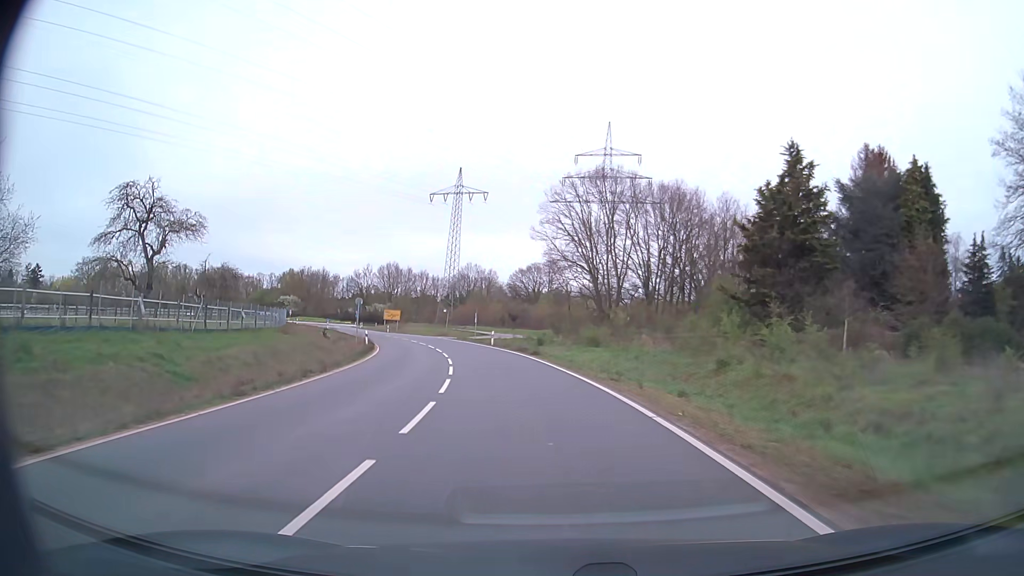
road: secondary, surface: asphalt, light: Day
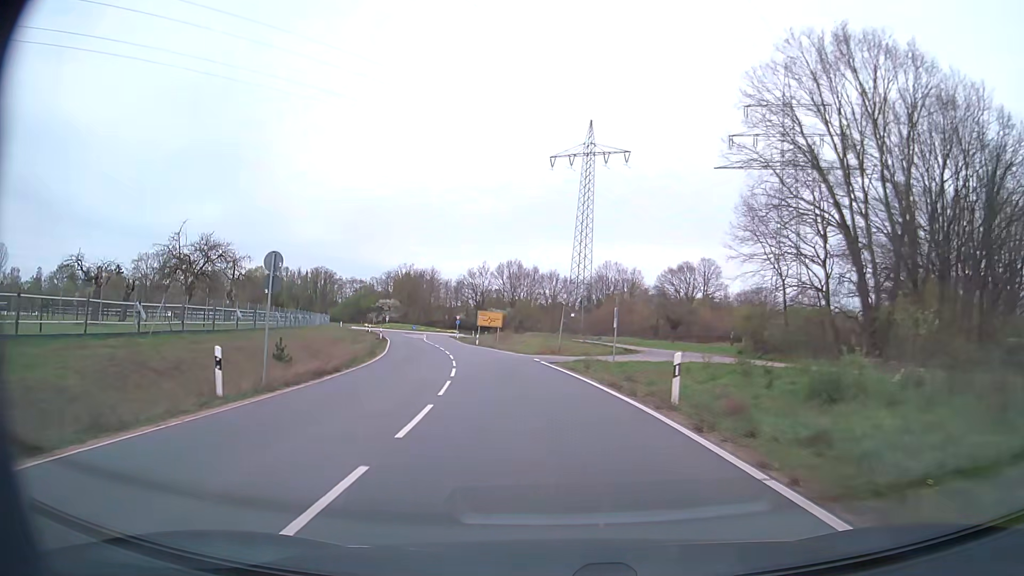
(-3.7, +35.3) m; -12°
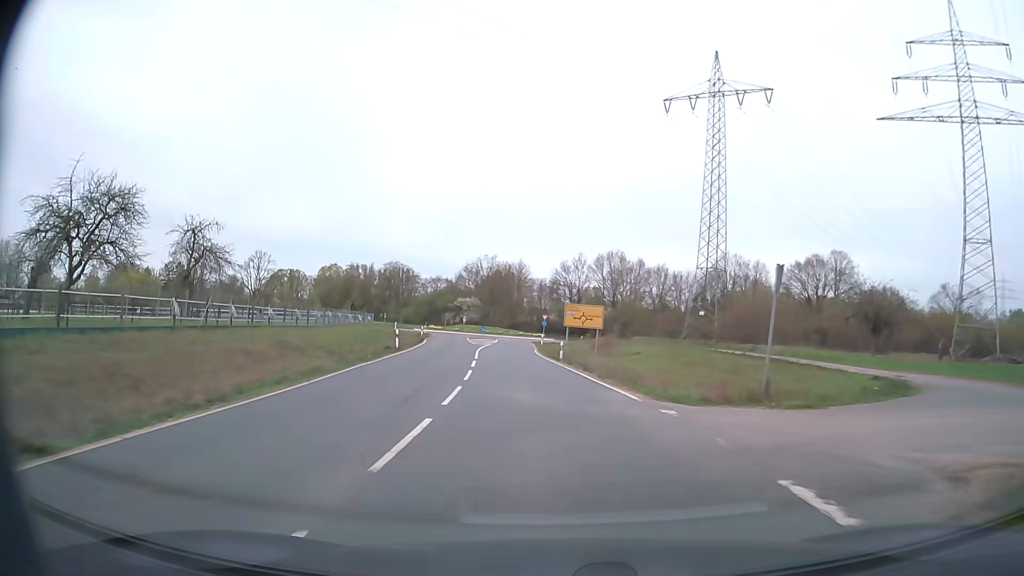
(-1.8, +25.7) m; -8°
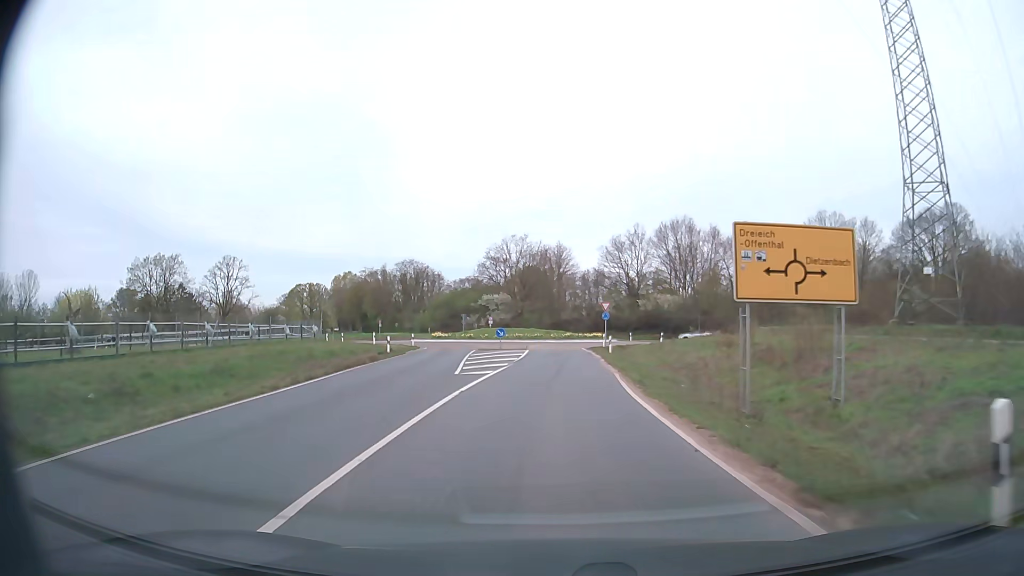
(-1.8, +33.1) m; -3°
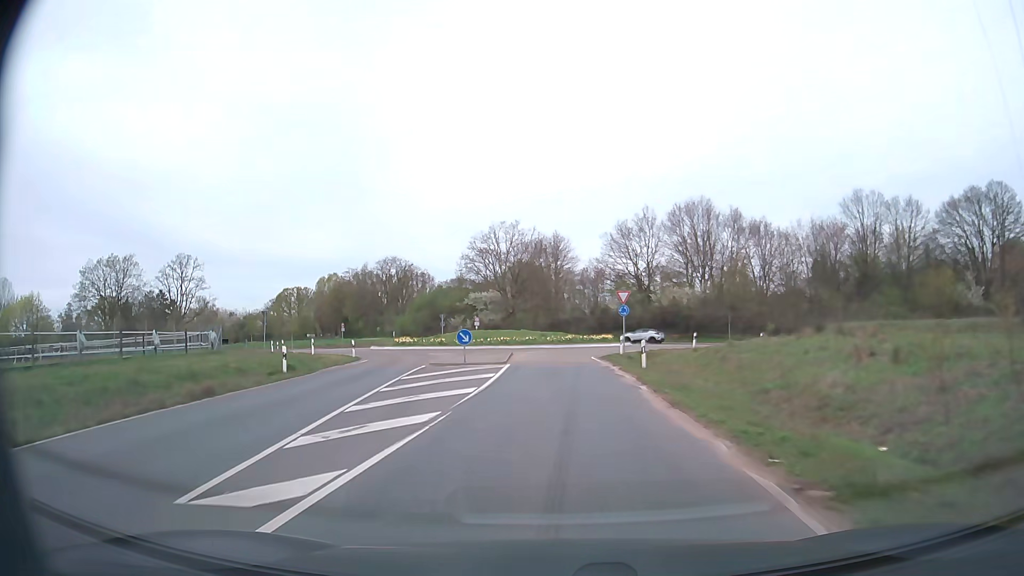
(0.0, +15.4) m; 0°
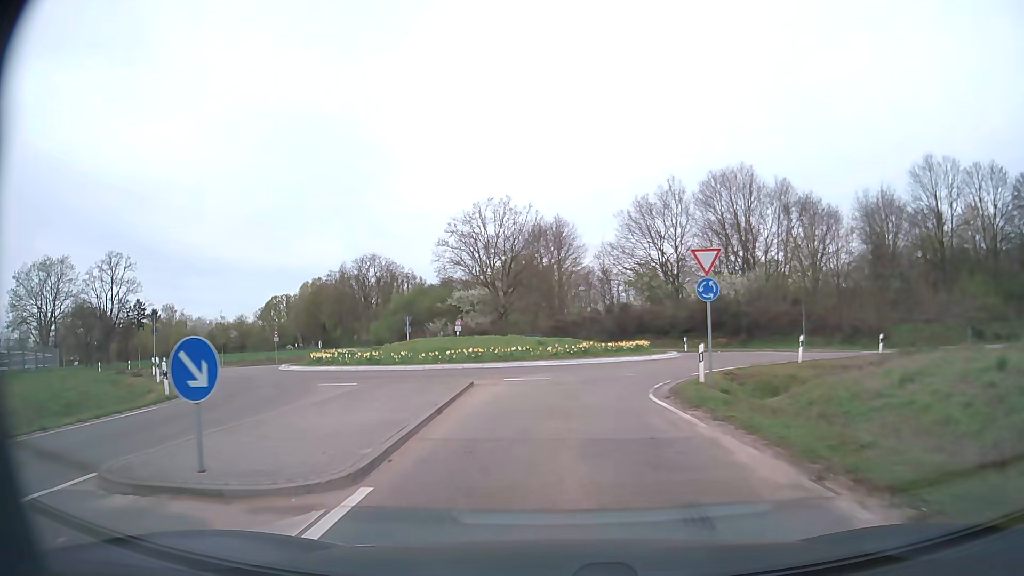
(-0.1, +19.6) m; 0°
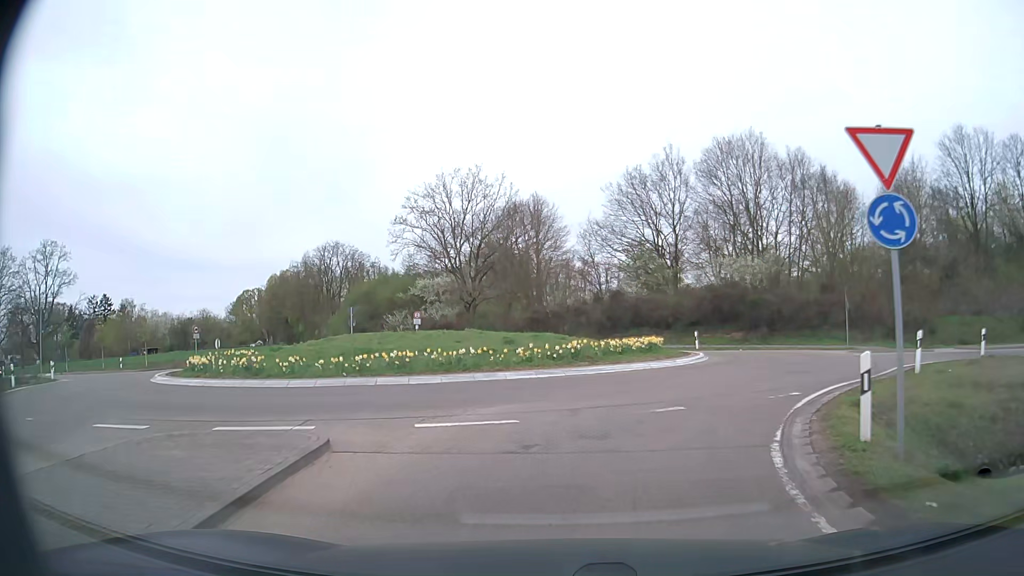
(+0.1, +10.5) m; +1°
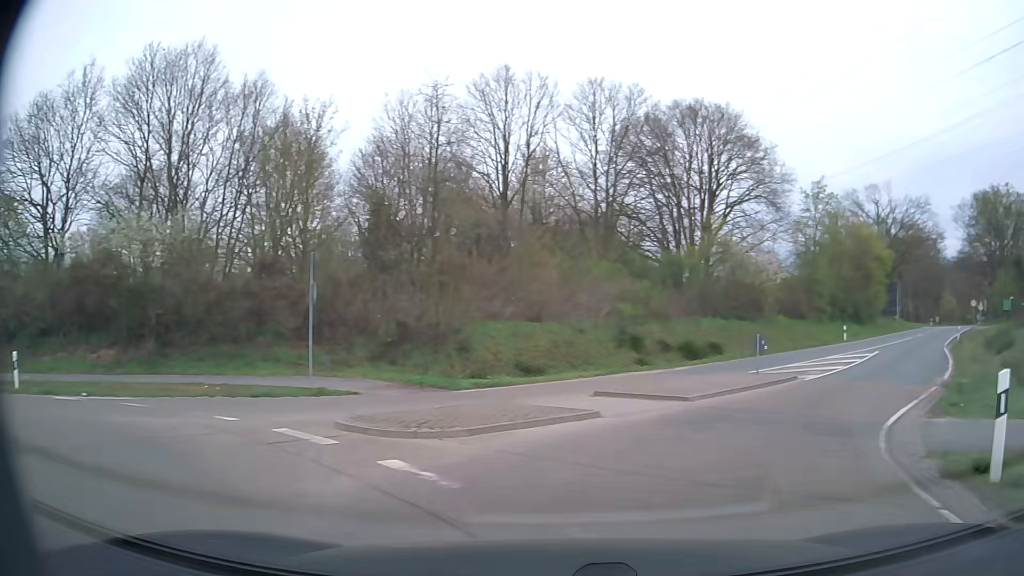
(+6.9, +20.4) m; +47°
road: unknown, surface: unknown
(+2, +10) (+8, +18) (+14, +26) (+20, +34) (+26, +42) (+32, +49) (+39, +57) (+45, +65) (+52, +72) (+58, +80) m
